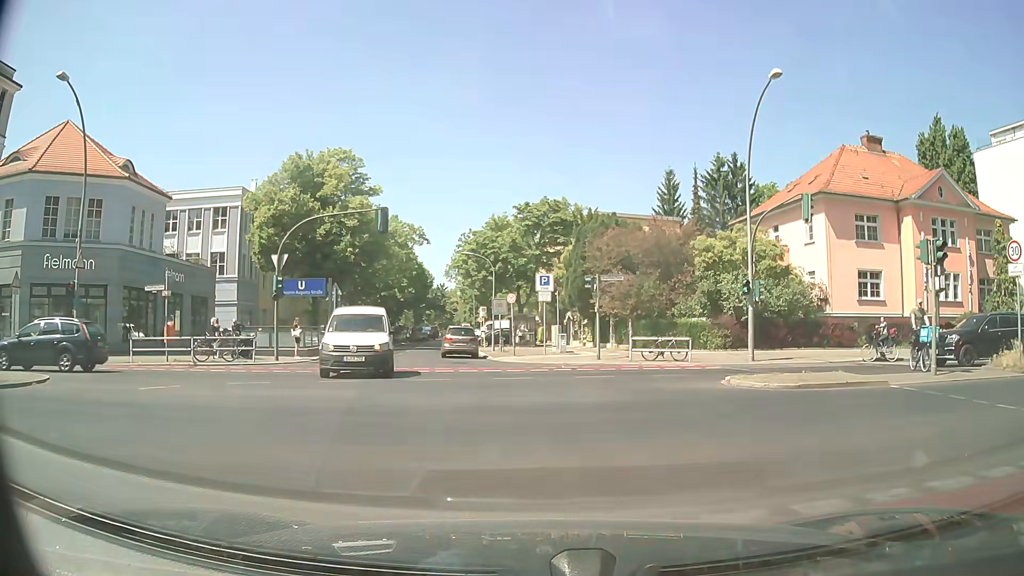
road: residential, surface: asphalt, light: Day
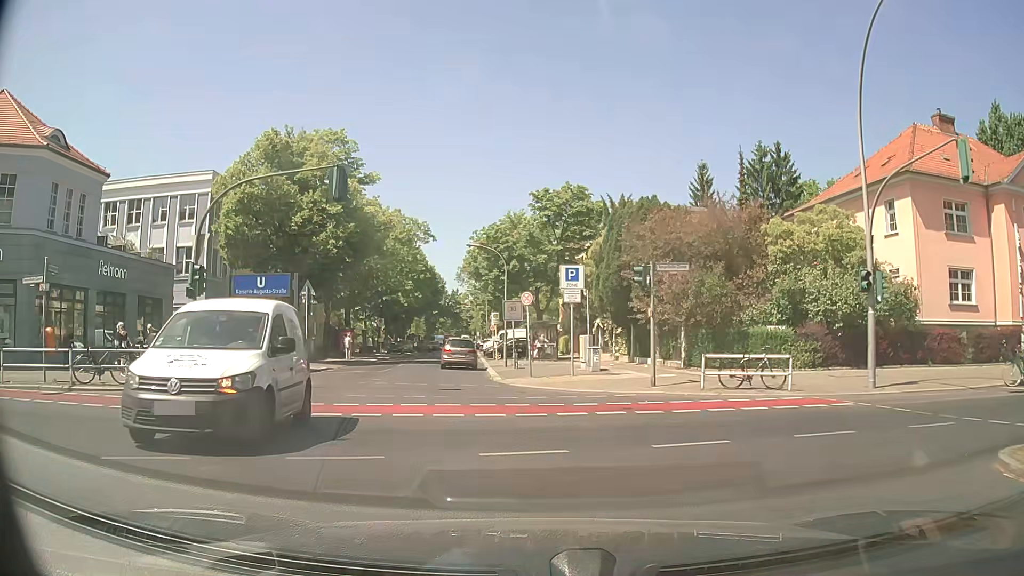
(-0.2, +8.5) m; -3°
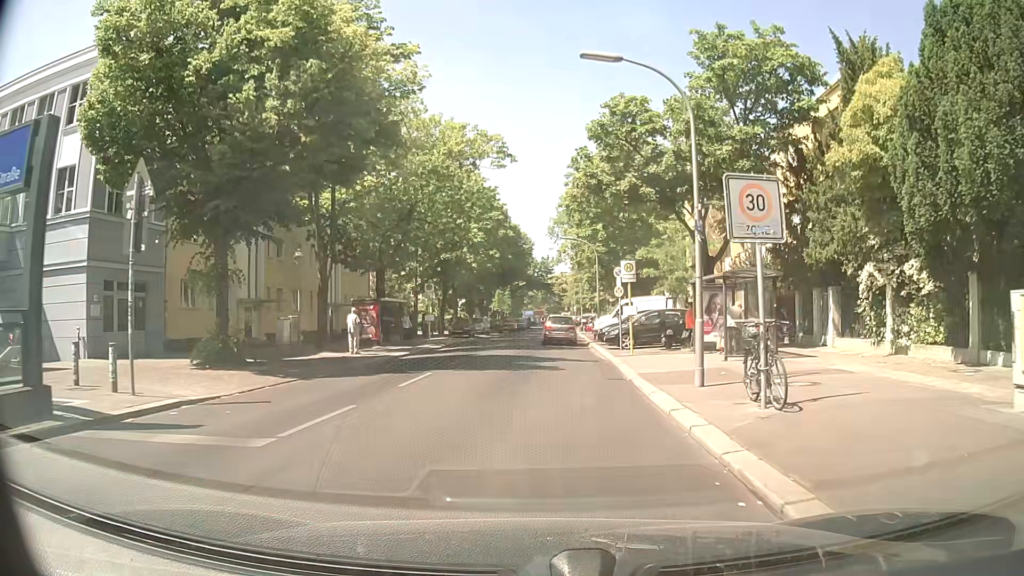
(-2.2, +22.2) m; -7°
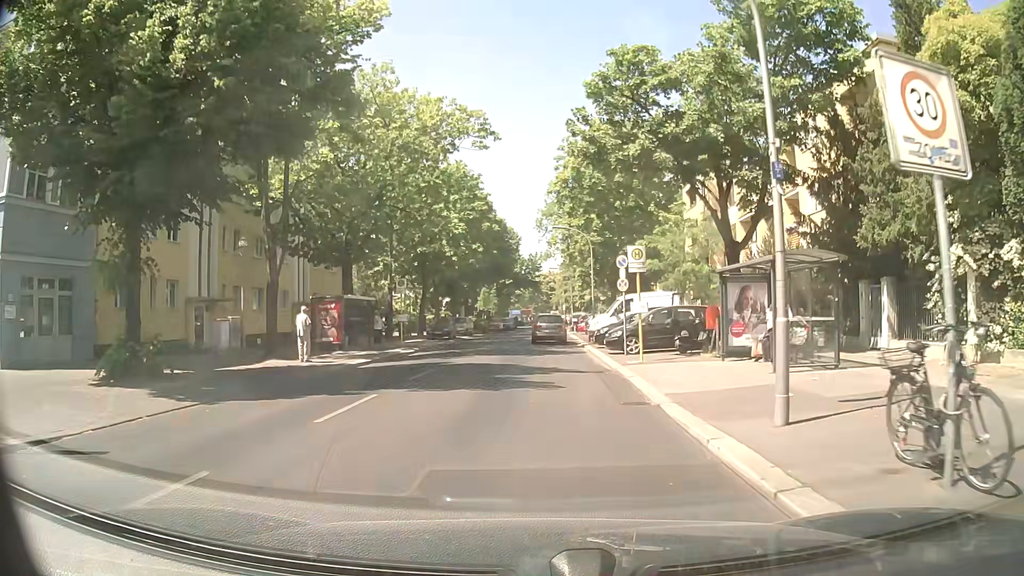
(0.0, +4.6) m; 0°
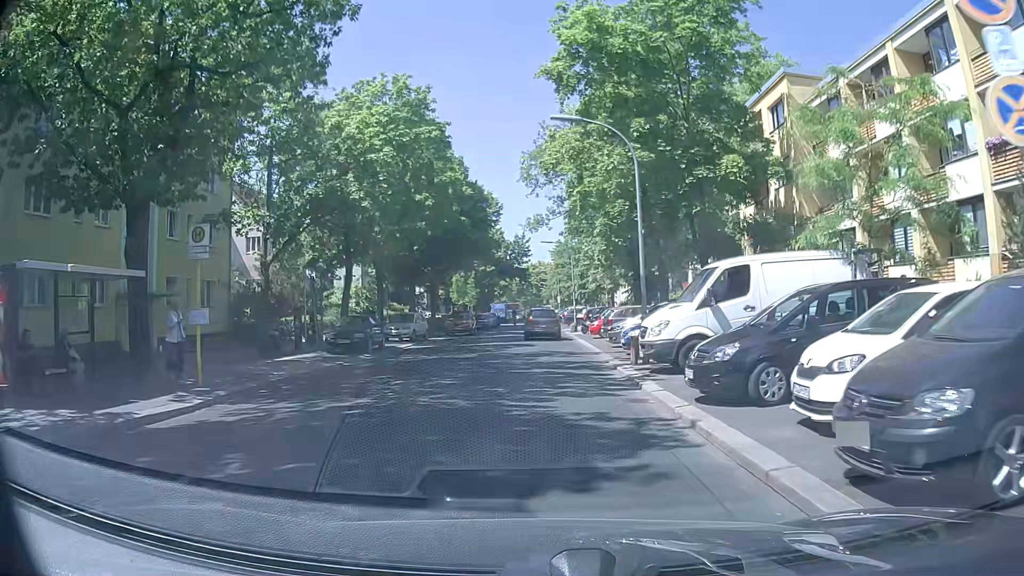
(+0.4, +19.5) m; 0°
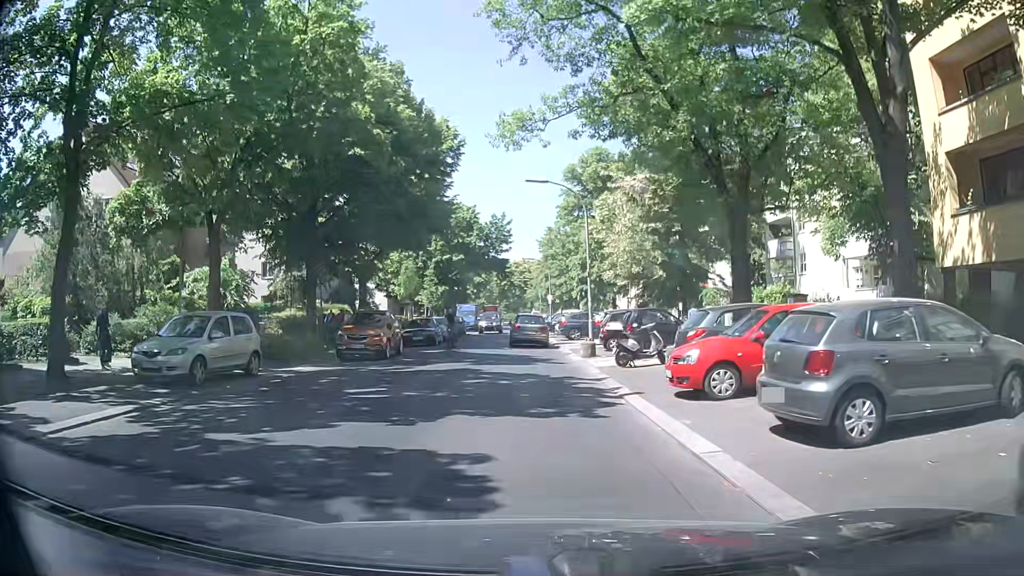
(+0.6, +22.0) m; +2°
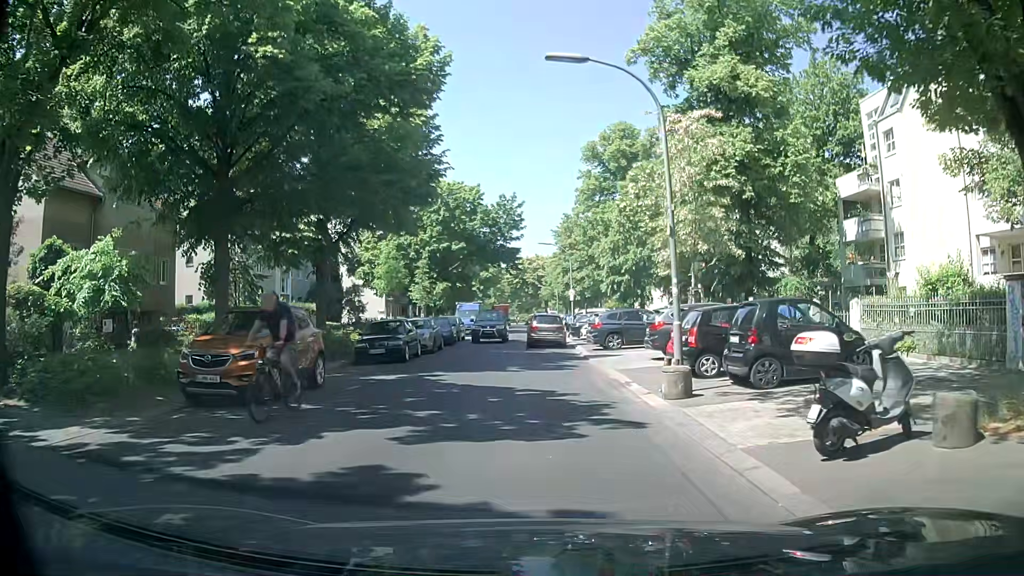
(-0.3, +11.6) m; -2°
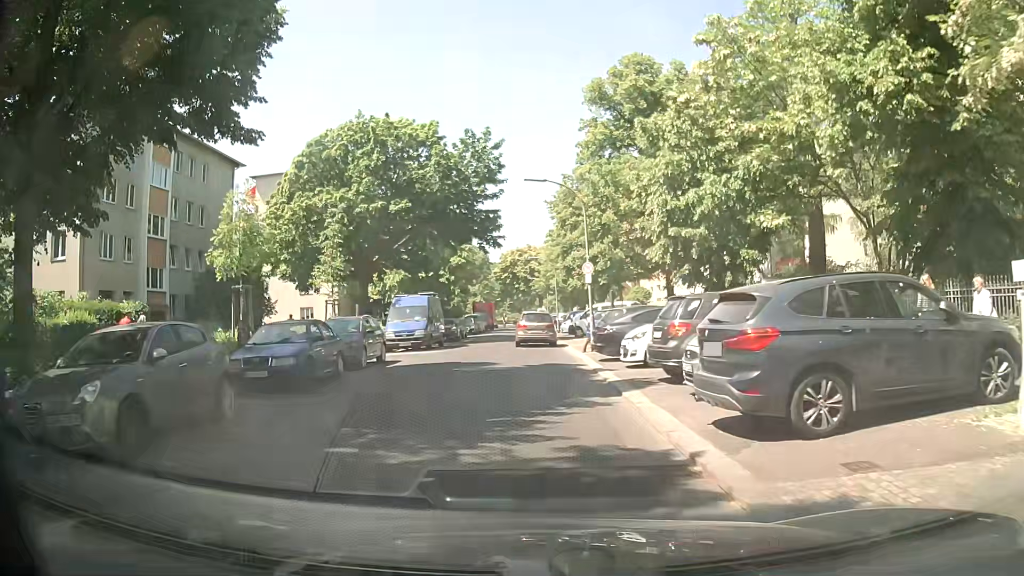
(+0.6, +20.4) m; +1°
(0, +10) (0, +20) (-1, +30) (-1, +40) (-1, +50) (-1, +60) (-1, +70) (-1, +80) (-1, +90) (-1, +100) m
